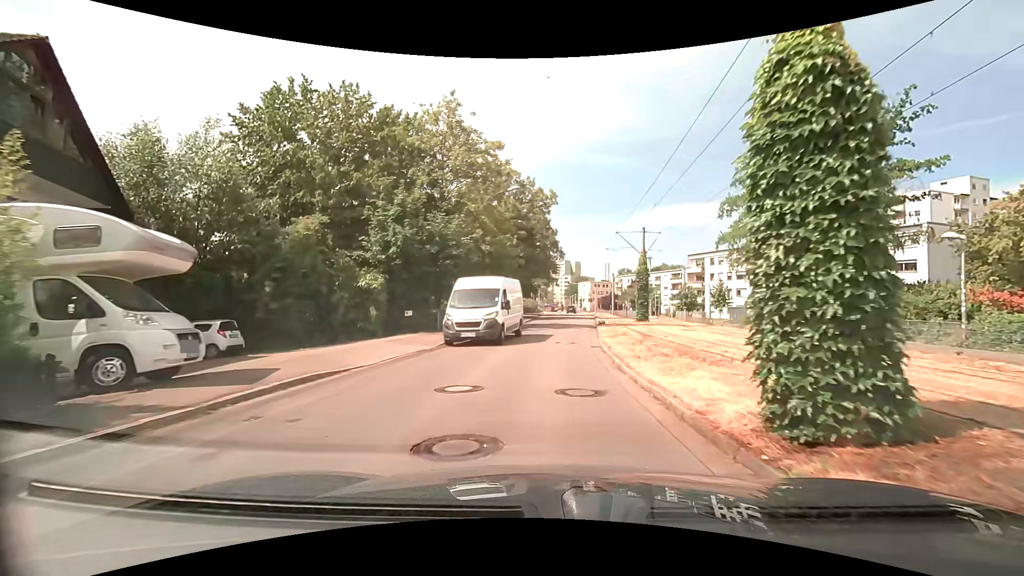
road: residential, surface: asphalt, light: Day
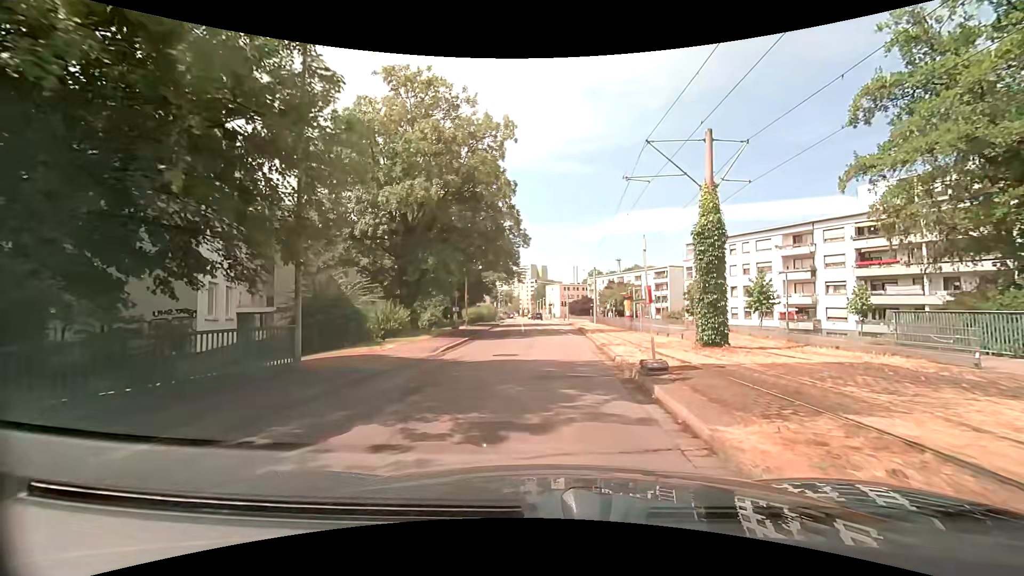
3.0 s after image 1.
(+0.7, +22.2) m; +4°
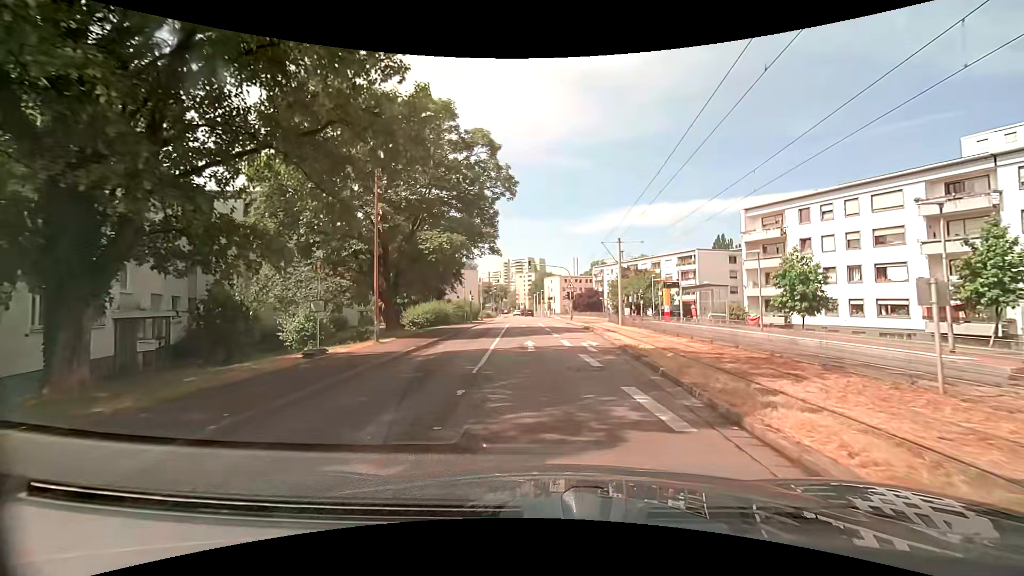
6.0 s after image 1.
(+0.1, +22.2) m; 0°
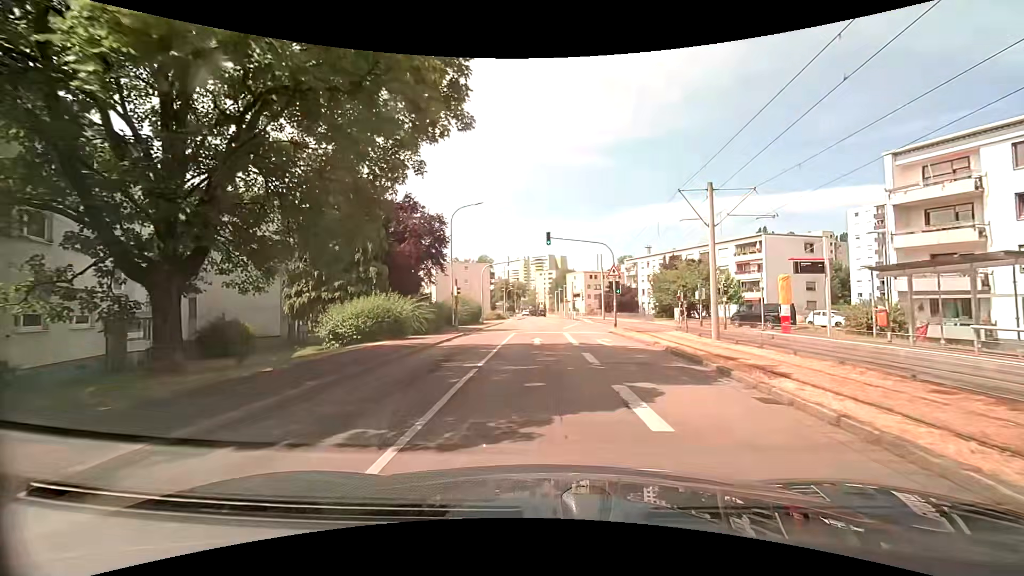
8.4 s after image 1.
(+0.2, +17.9) m; 0°
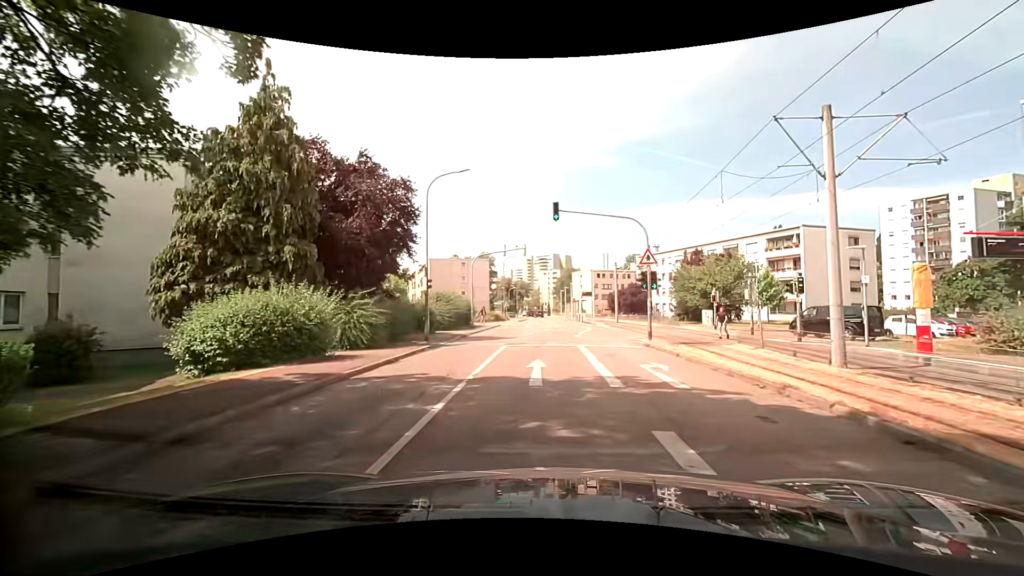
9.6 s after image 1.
(-0.3, +9.0) m; -3°
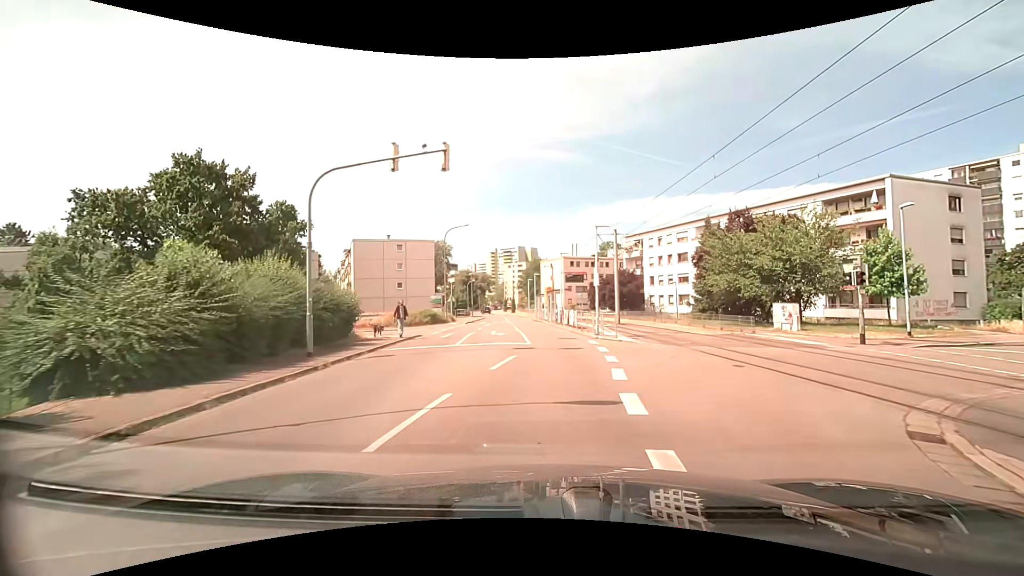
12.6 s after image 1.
(+0.2, +22.5) m; +3°
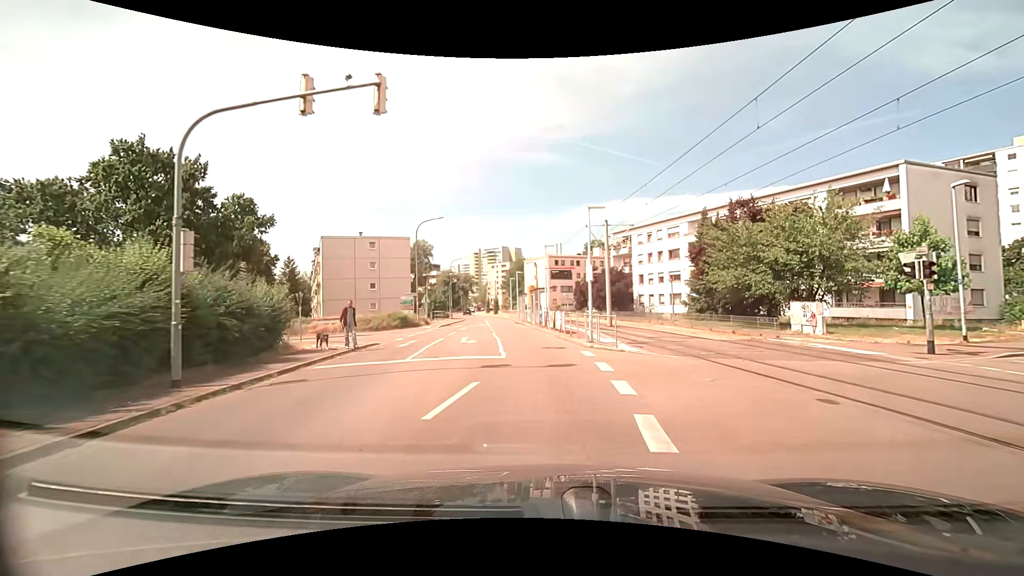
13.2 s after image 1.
(+0.1, +4.5) m; +2°
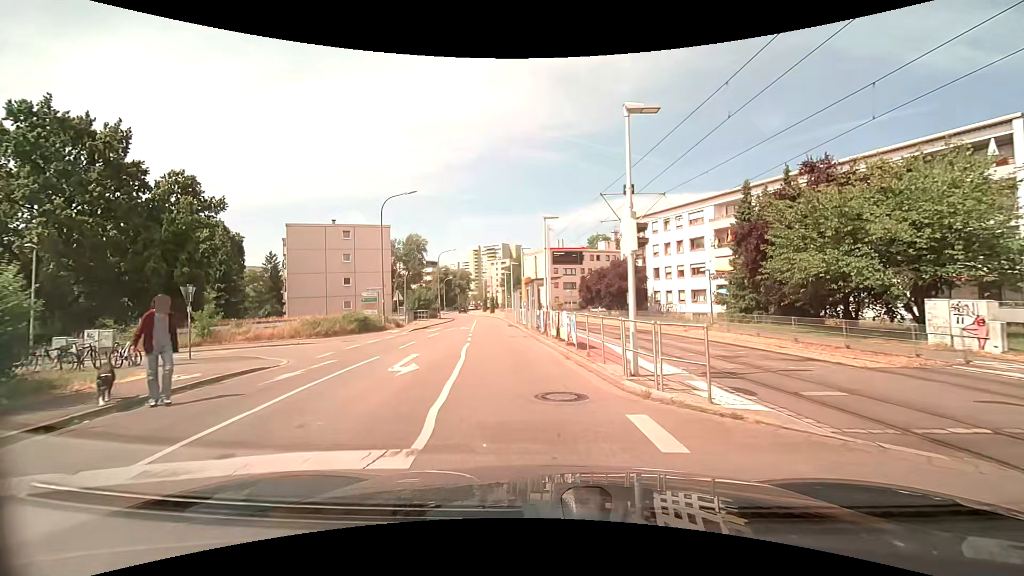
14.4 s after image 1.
(+0.2, +9.1) m; +2°
(-1, +10) (-2, +20) (-3, +30) (-5, +40) (-6, +50) (-8, +59) (-10, +69) (-12, +79) (-15, +89) (-18, +98) m
